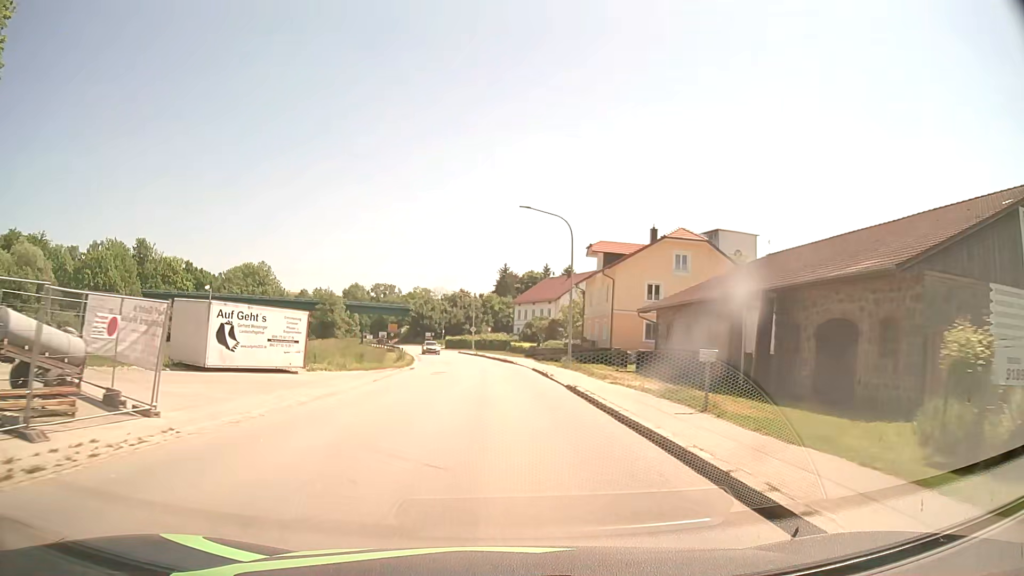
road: secondary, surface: asphalt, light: Day
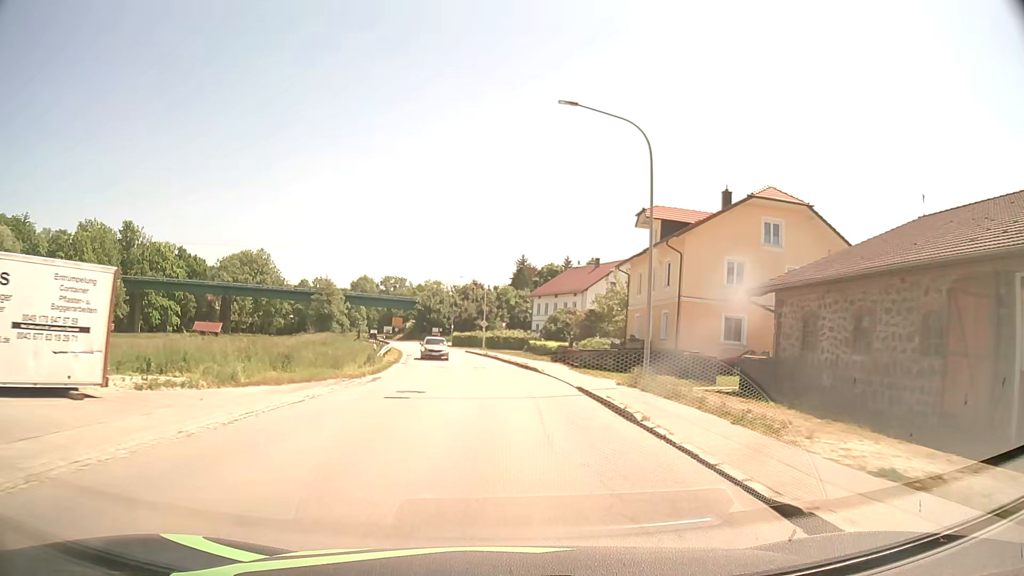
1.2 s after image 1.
(-0.2, +15.2) m; -1°
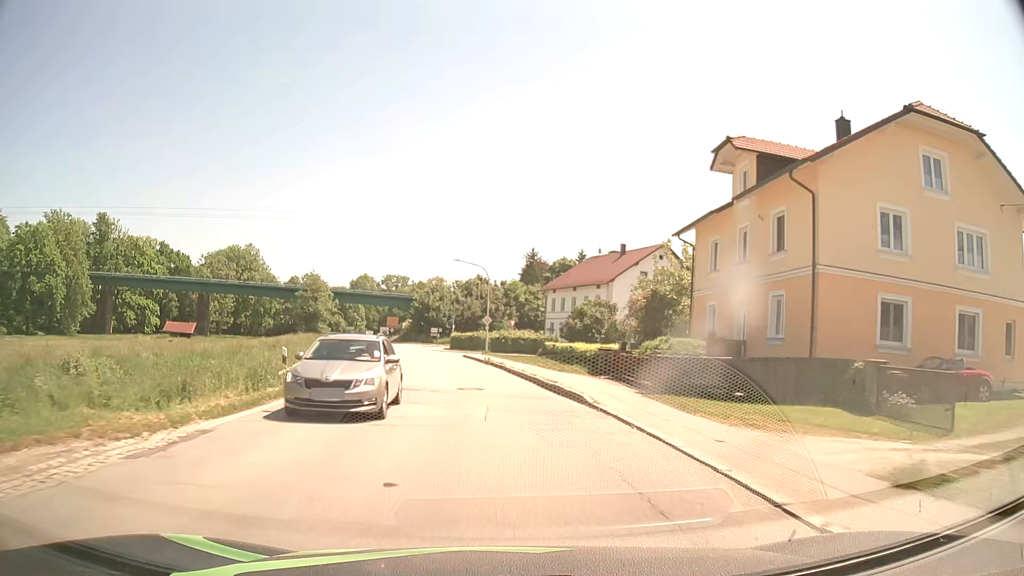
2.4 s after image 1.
(-0.1, +15.3) m; -1°
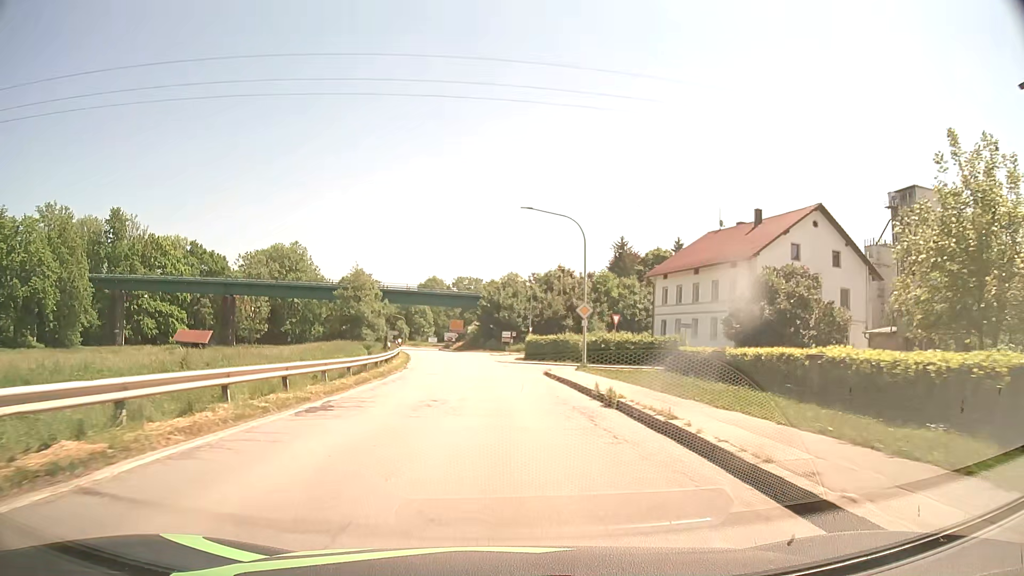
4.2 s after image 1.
(-1.1, +22.9) m; -6°
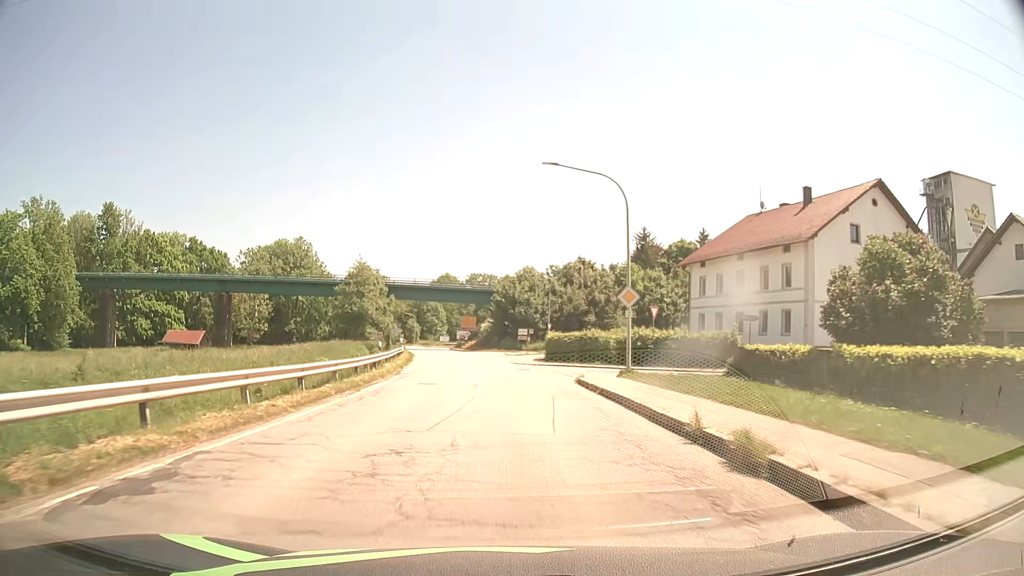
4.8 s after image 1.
(-0.1, +7.6) m; -3°
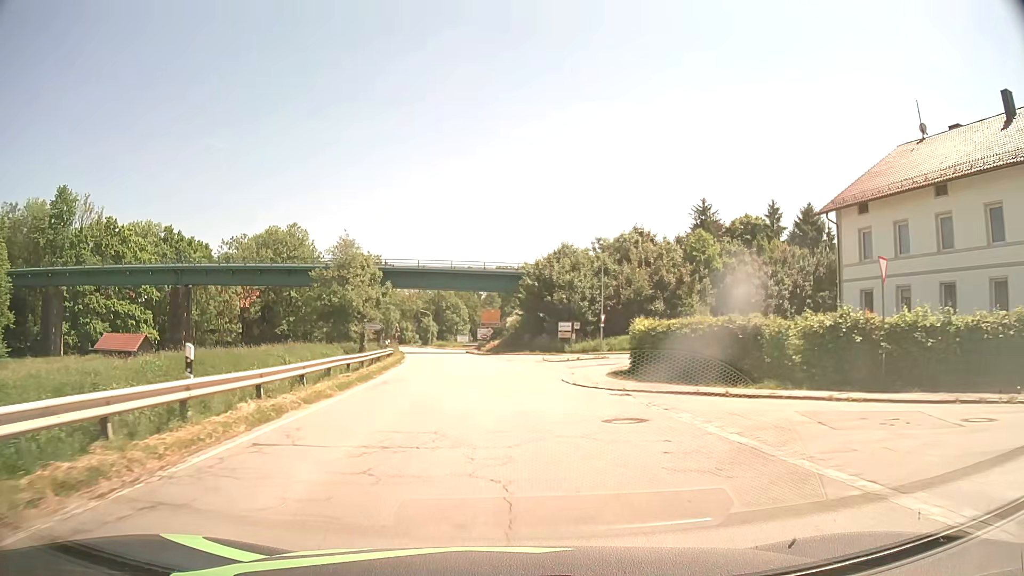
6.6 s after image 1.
(-0.2, +22.9) m; -1°
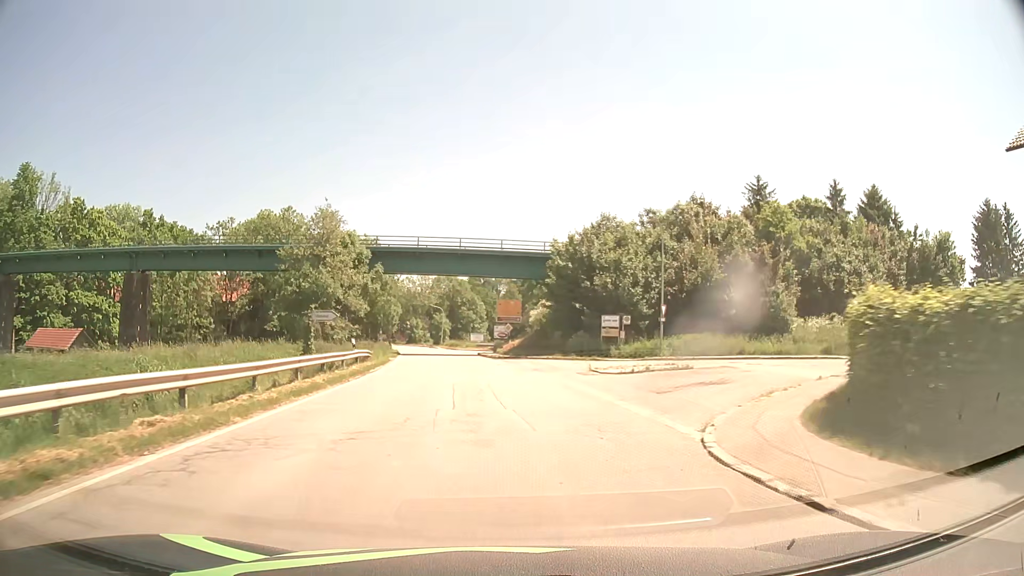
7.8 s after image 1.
(-0.2, +15.3) m; -2°
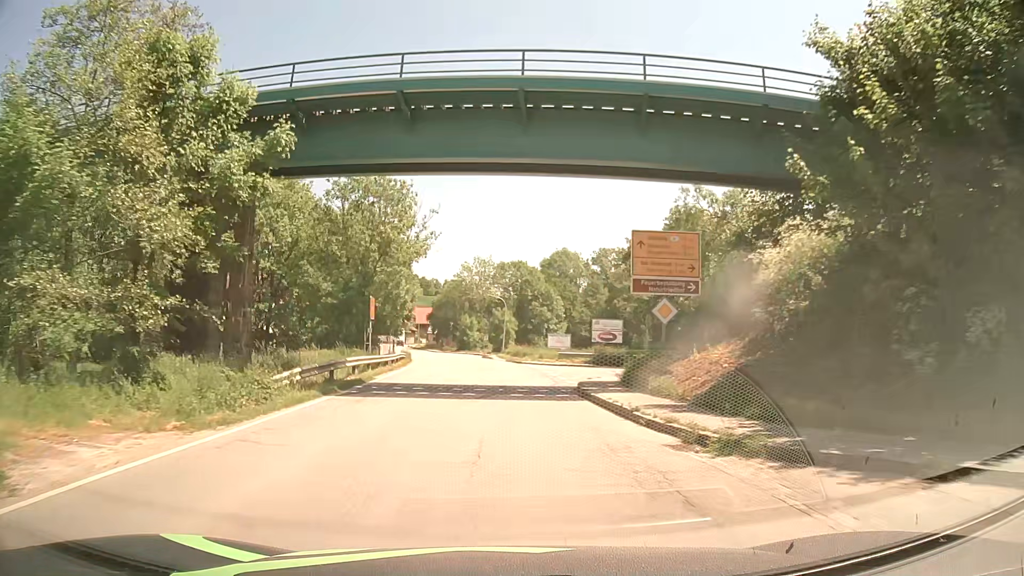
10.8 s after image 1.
(-2.2, +38.2) m; -6°
(0, +10) (0, +20) (-1, +30) (-1, +40) (-2, +50) (-3, +60) (-5, +70) (-7, +80) (-9, +89) (-12, +99) m
